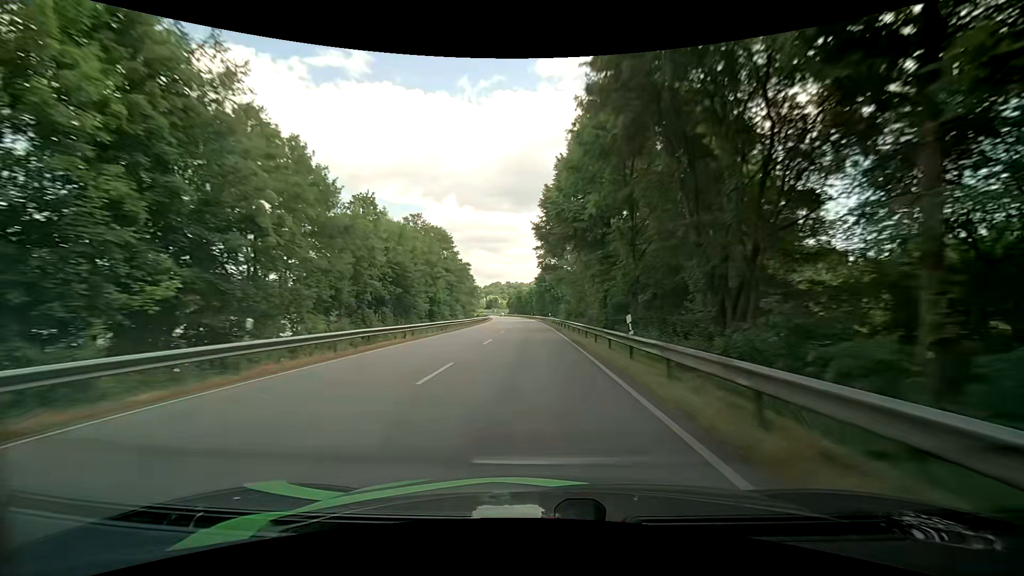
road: primary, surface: asphalt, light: Day
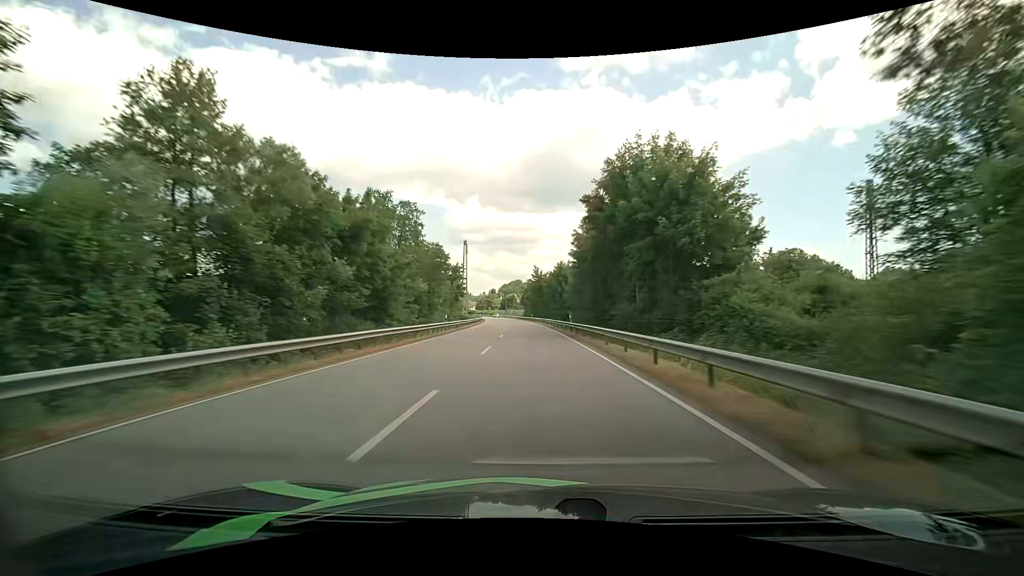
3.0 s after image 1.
(-2.7, +77.0) m; -3°
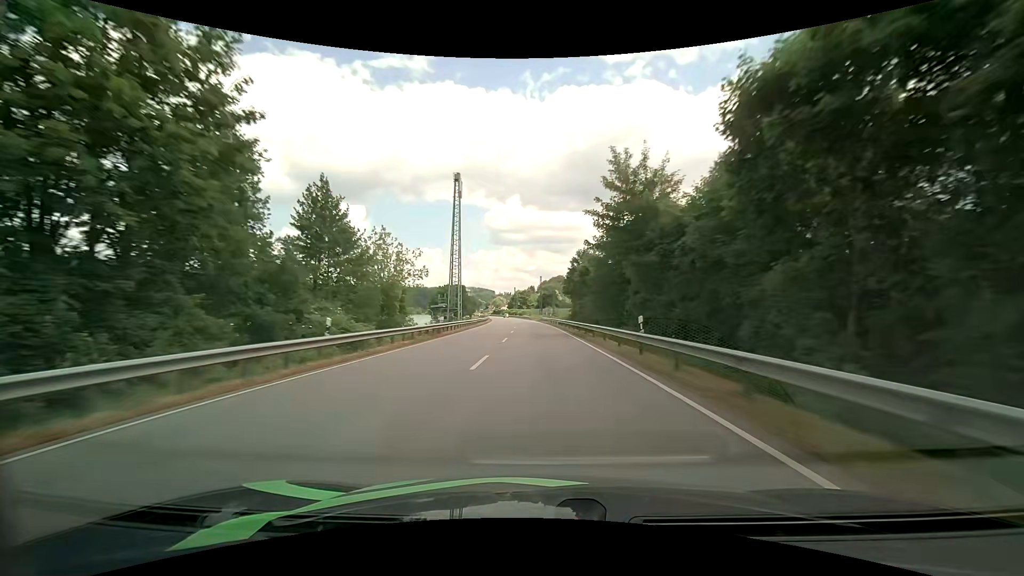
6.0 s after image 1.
(-2.7, +77.1) m; -5°
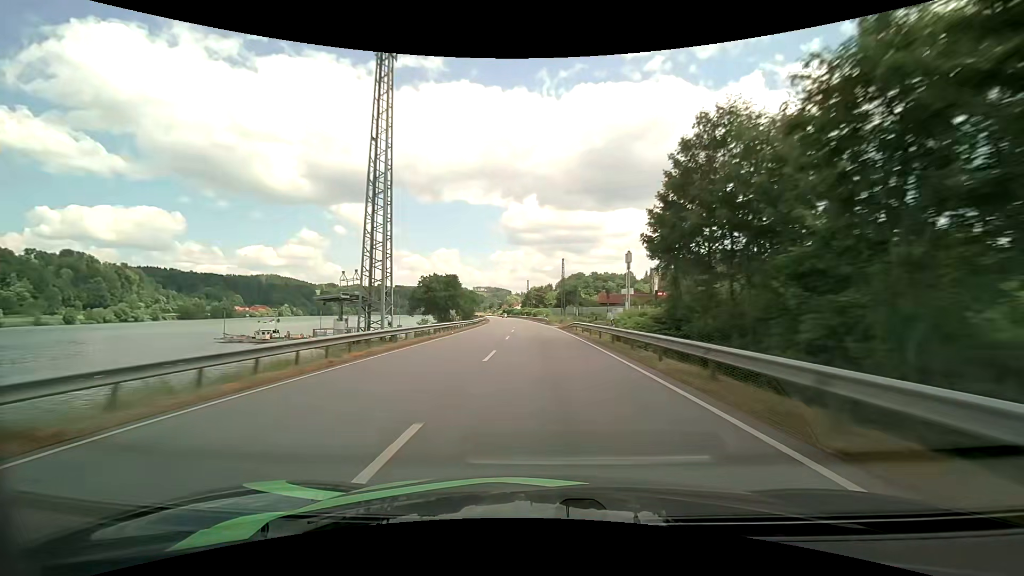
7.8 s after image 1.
(-0.8, +46.1) m; -2°
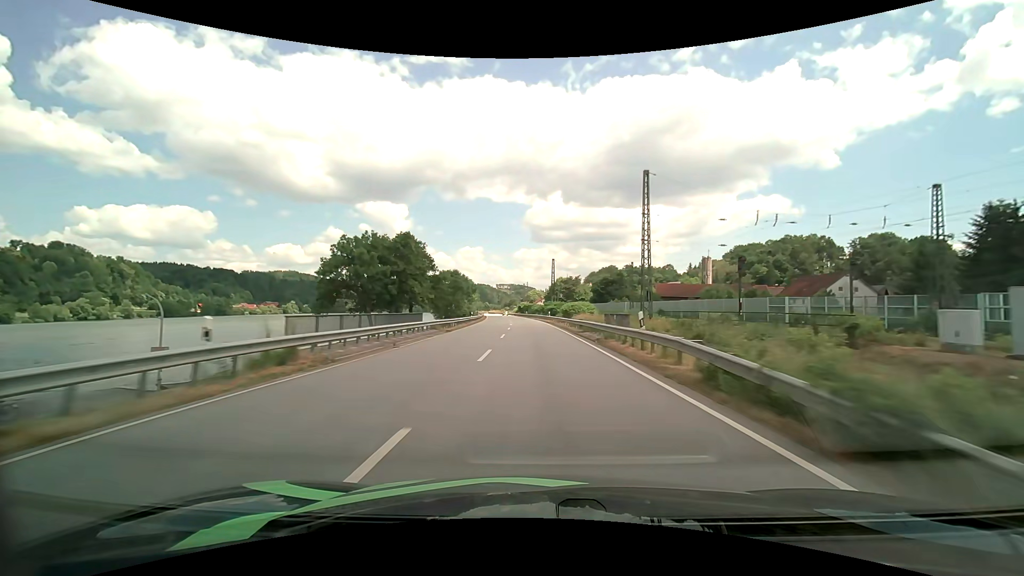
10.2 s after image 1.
(-1.3, +60.4) m; -3°
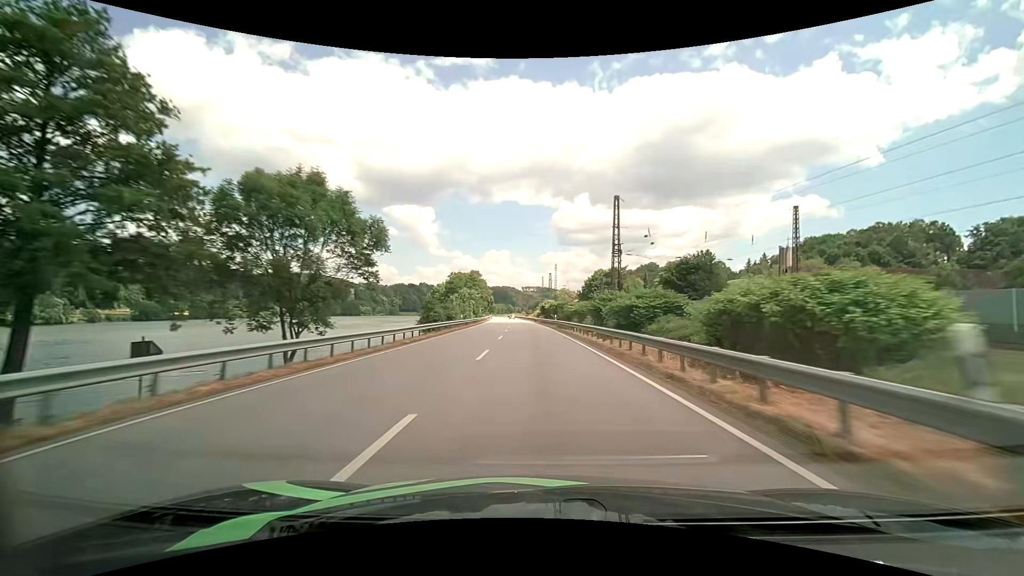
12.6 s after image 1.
(-1.6, +59.4) m; -3°
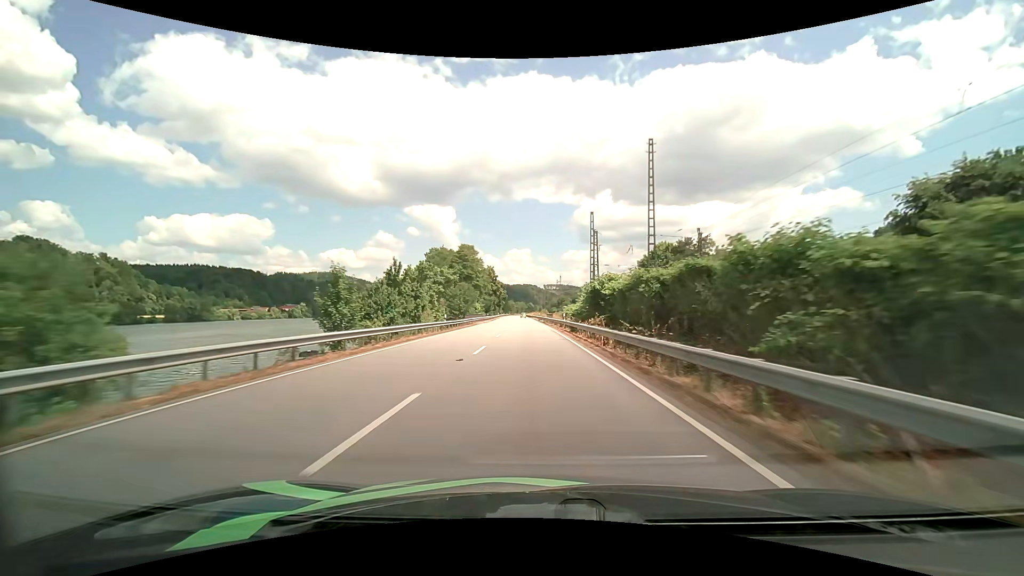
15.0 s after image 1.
(-1.4, +58.6) m; -2°
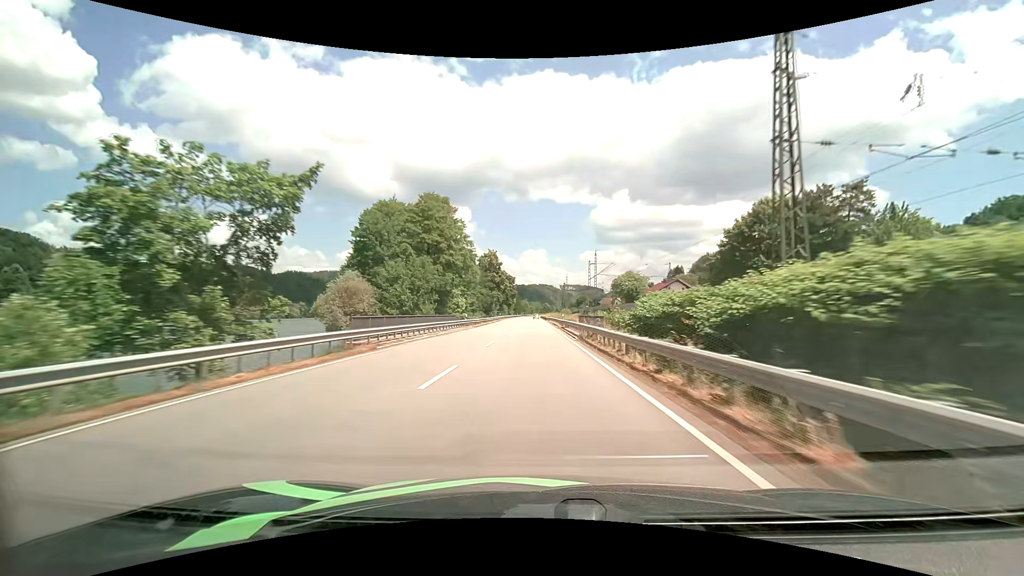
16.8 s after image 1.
(-0.7, +43.5) m; -2°
(0, +10) (0, +20) (0, +30) (-1, +40) (-1, +50) (-1, +60) (-1, +70) (-1, +80) (-1, +90) (-1, +100) m
